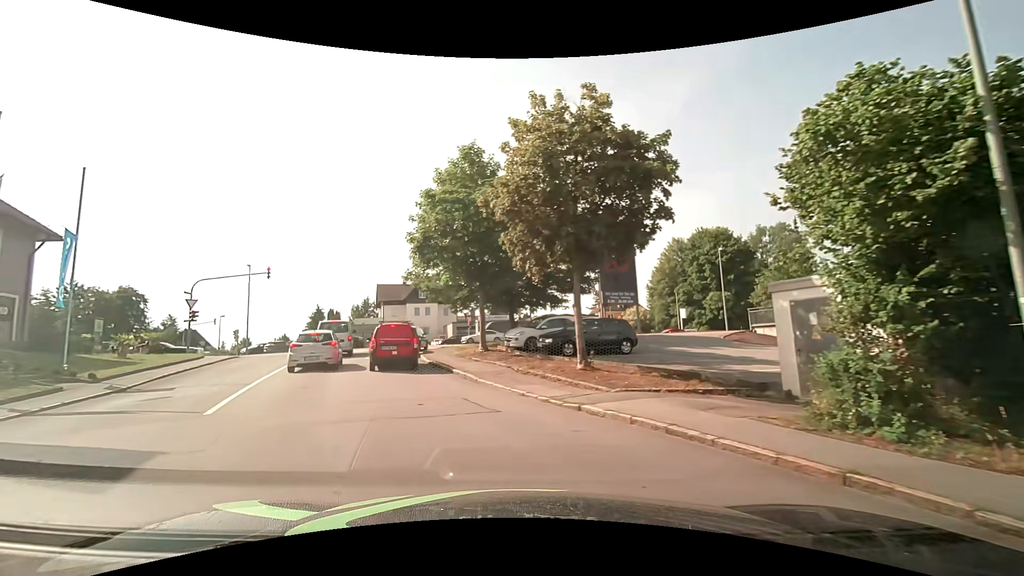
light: Day
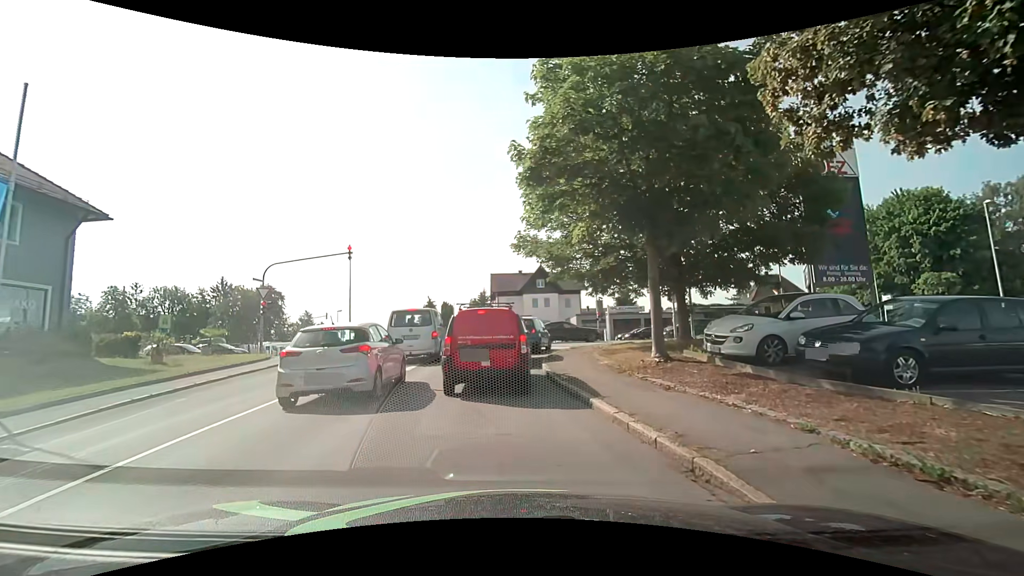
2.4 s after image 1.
(-1.7, +10.2) m; -14°
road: residential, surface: asphalt
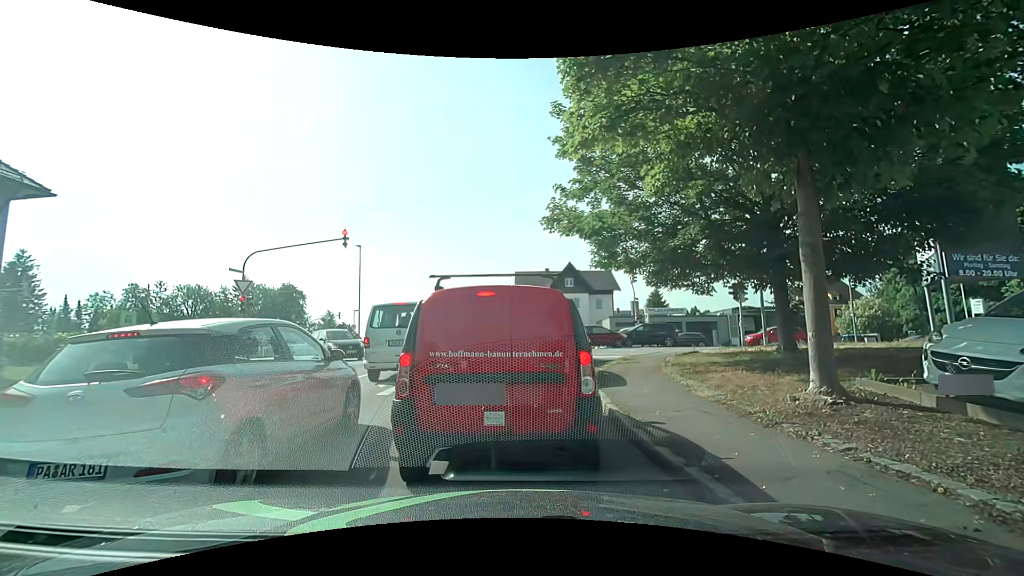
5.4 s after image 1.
(-0.1, +5.0) m; -2°
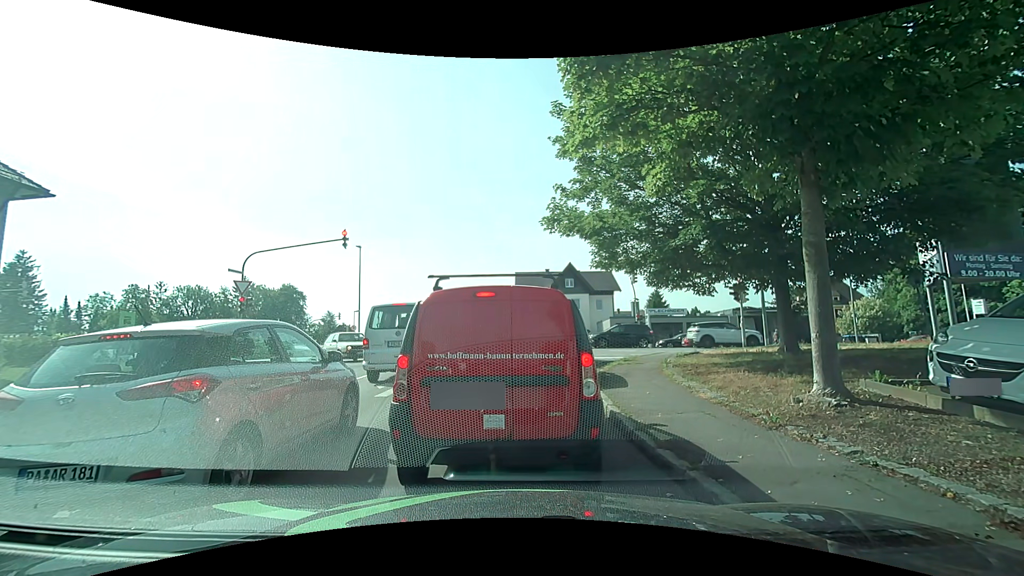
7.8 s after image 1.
(0.0, +0.2) m; 0°
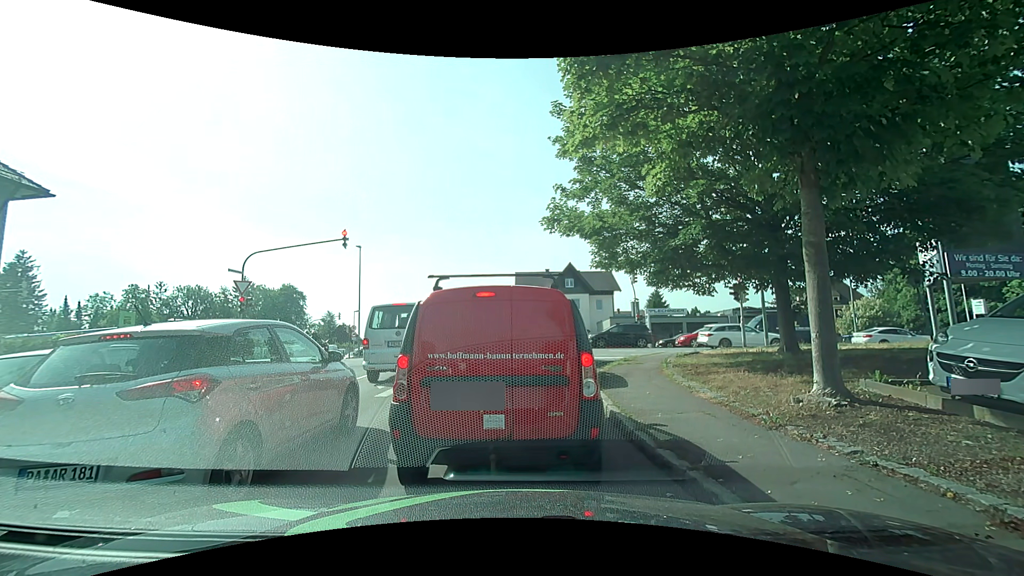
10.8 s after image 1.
(0.0, 0.0) m; 0°
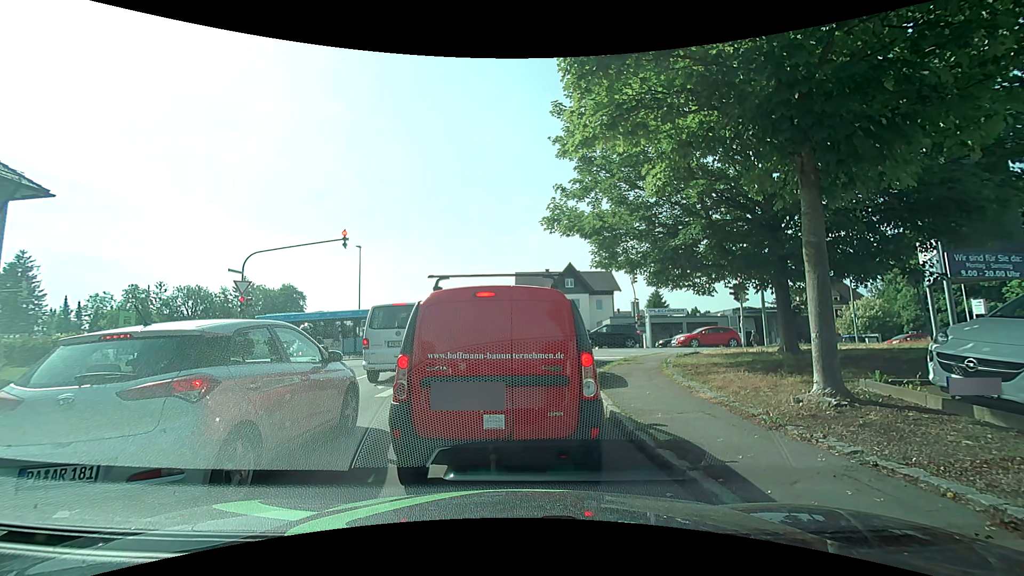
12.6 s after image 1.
(0.0, 0.0) m; 0°
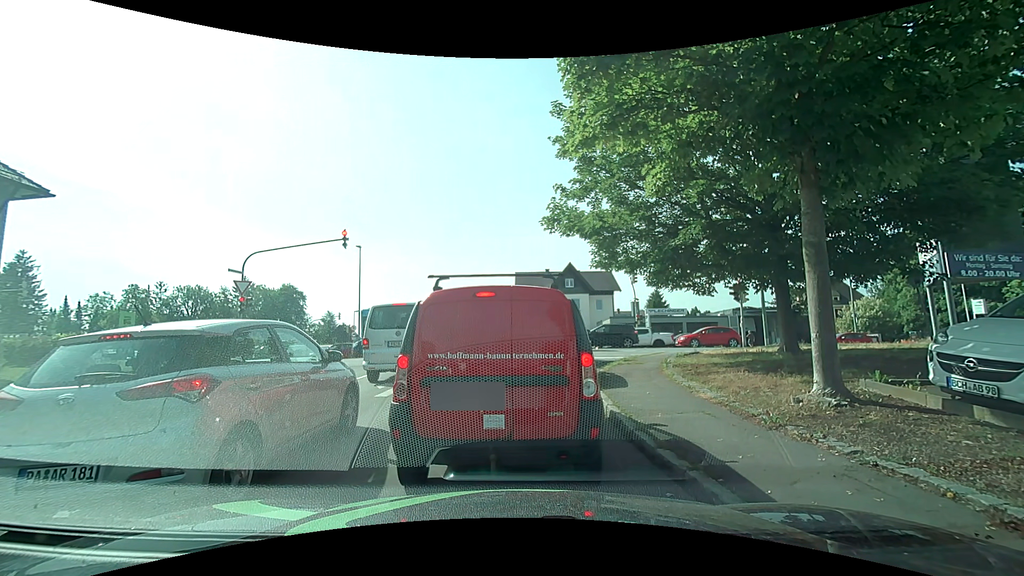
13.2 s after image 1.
(0.0, 0.0) m; 0°
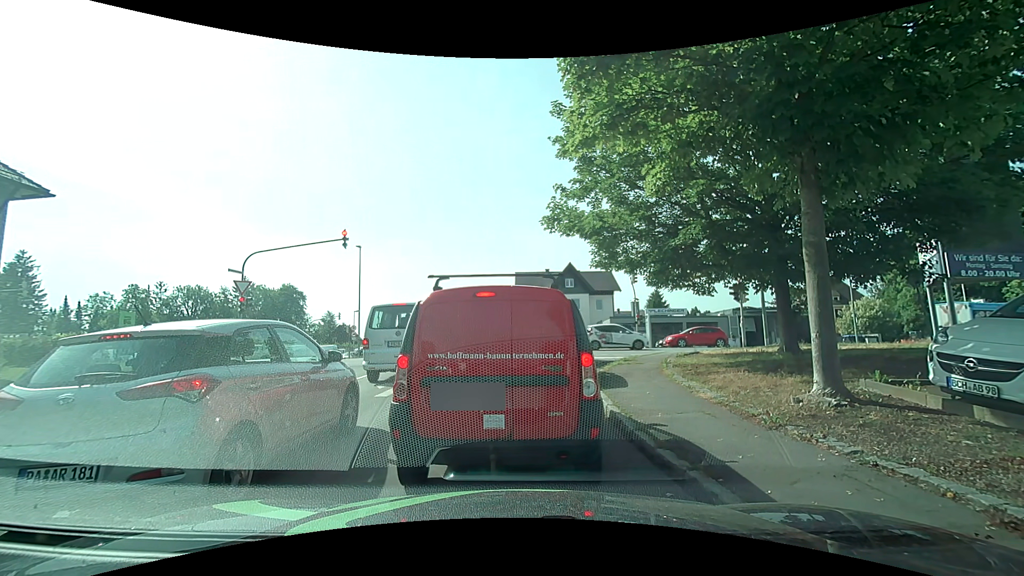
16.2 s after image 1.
(0.0, 0.0) m; 0°
